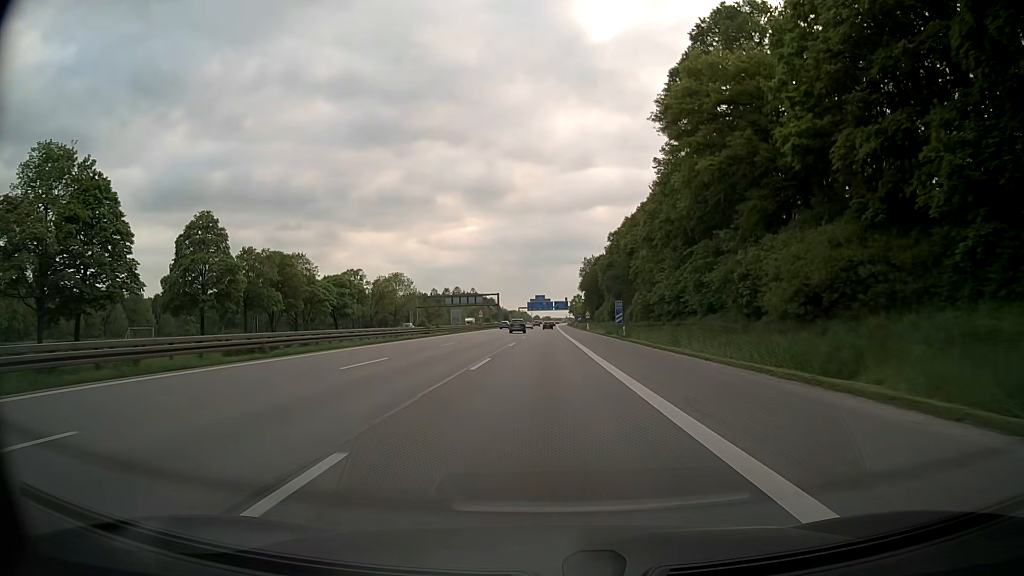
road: motorway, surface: asphalt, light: Day
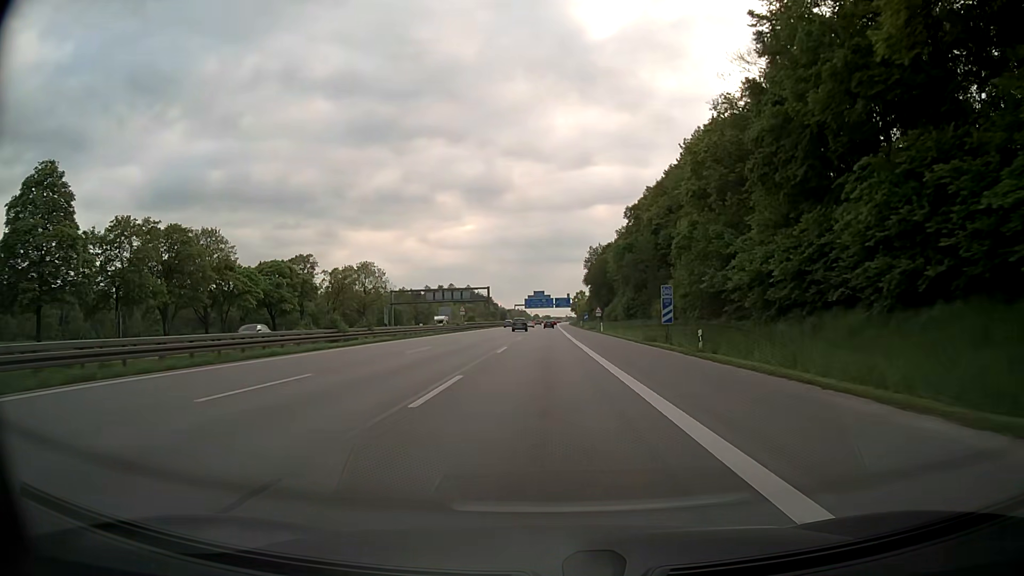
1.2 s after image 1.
(+0.1, +26.7) m; 0°
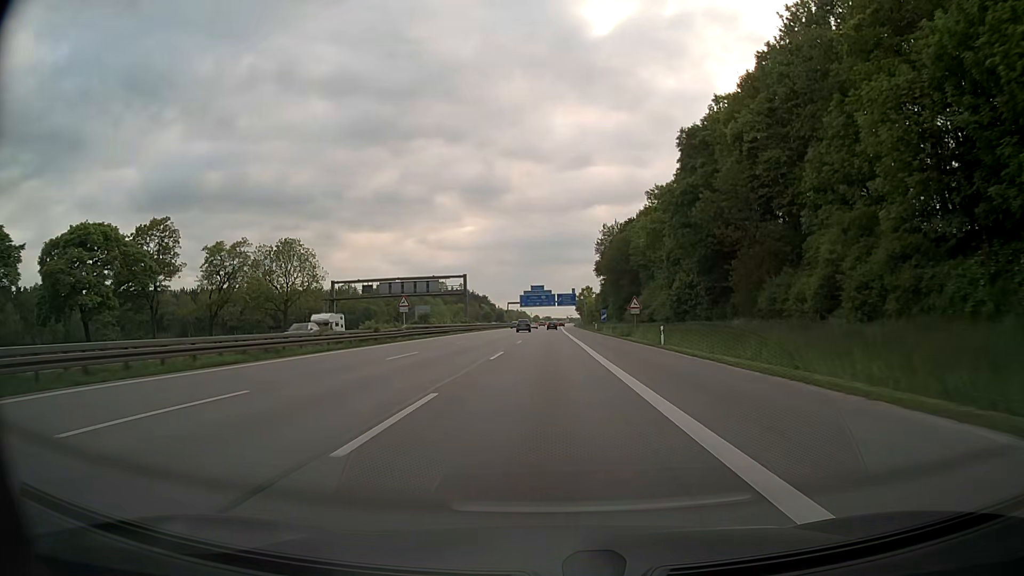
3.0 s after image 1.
(+0.1, +40.2) m; 0°
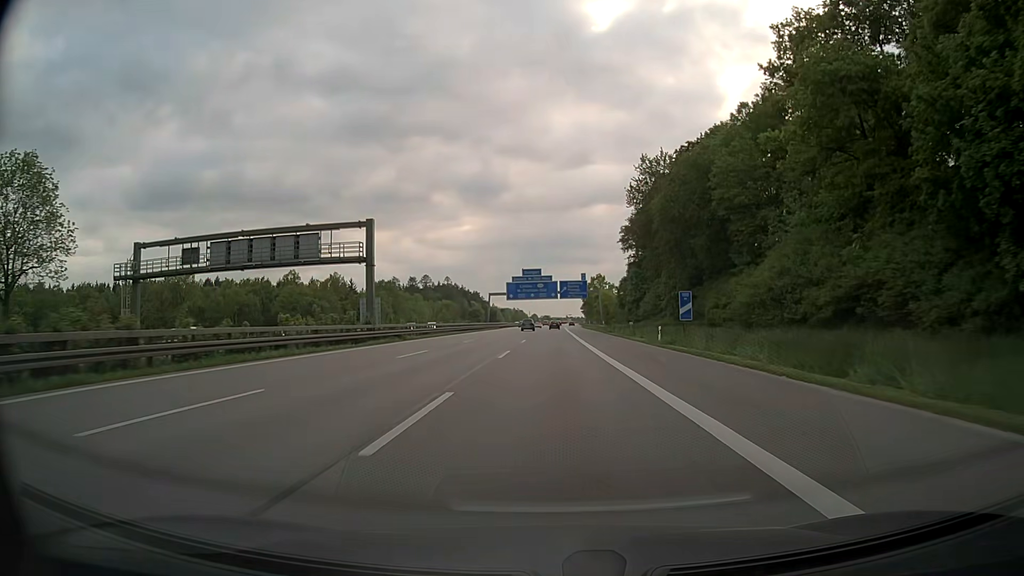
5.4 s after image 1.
(+0.1, +53.6) m; 0°
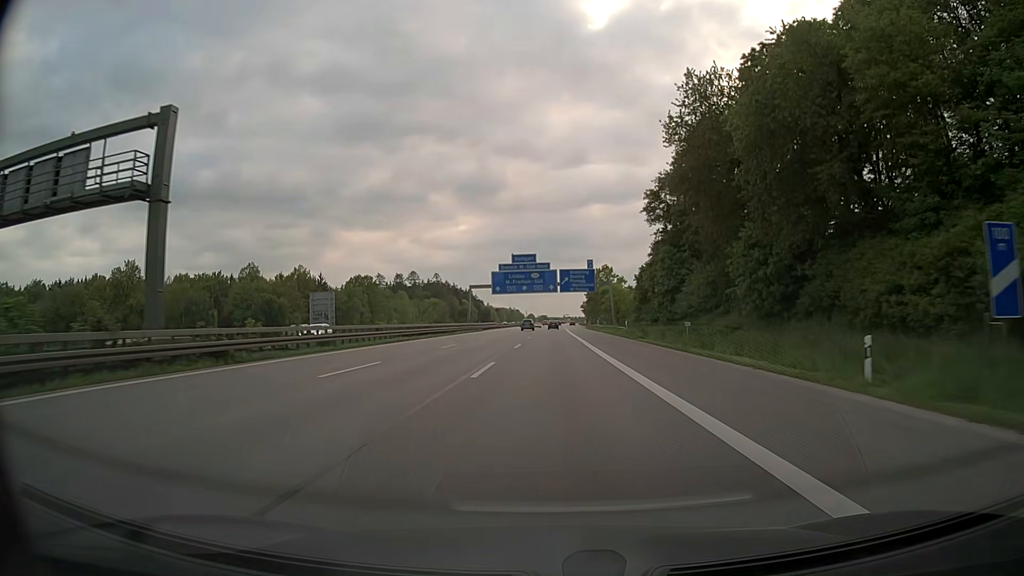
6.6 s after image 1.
(0.0, +26.8) m; 0°
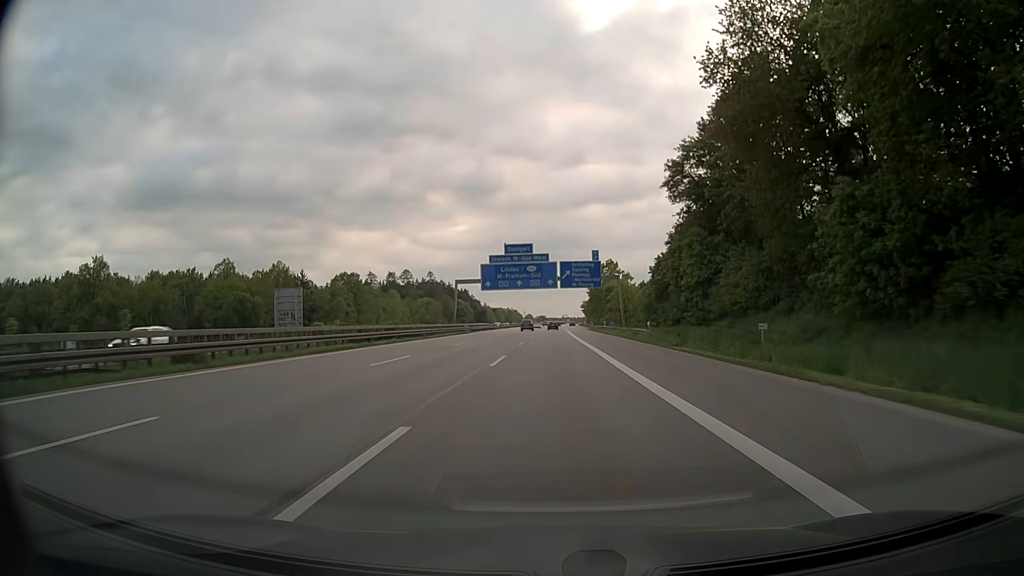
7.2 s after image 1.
(0.0, +13.4) m; 0°
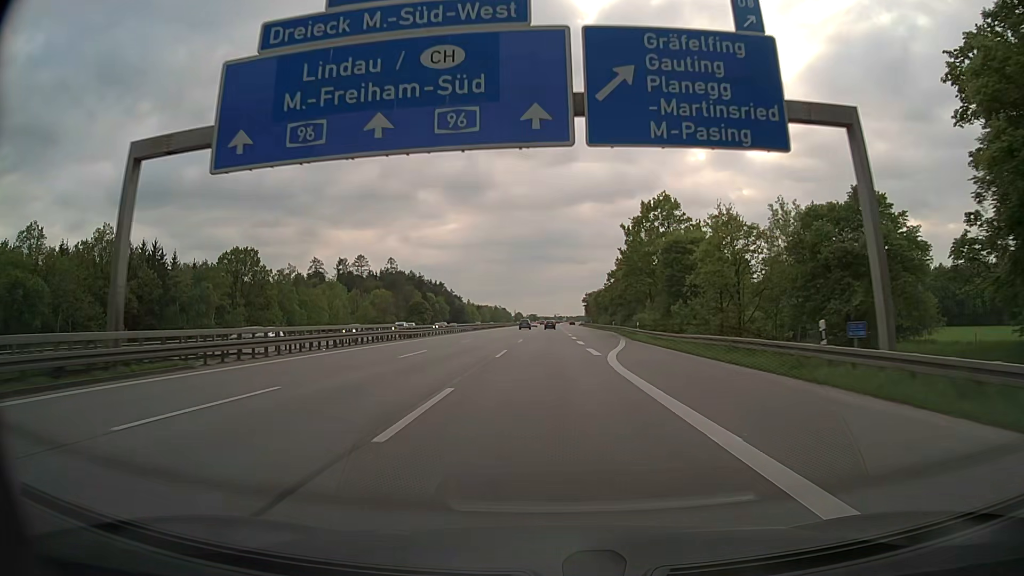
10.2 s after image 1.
(+0.4, +67.1) m; +1°
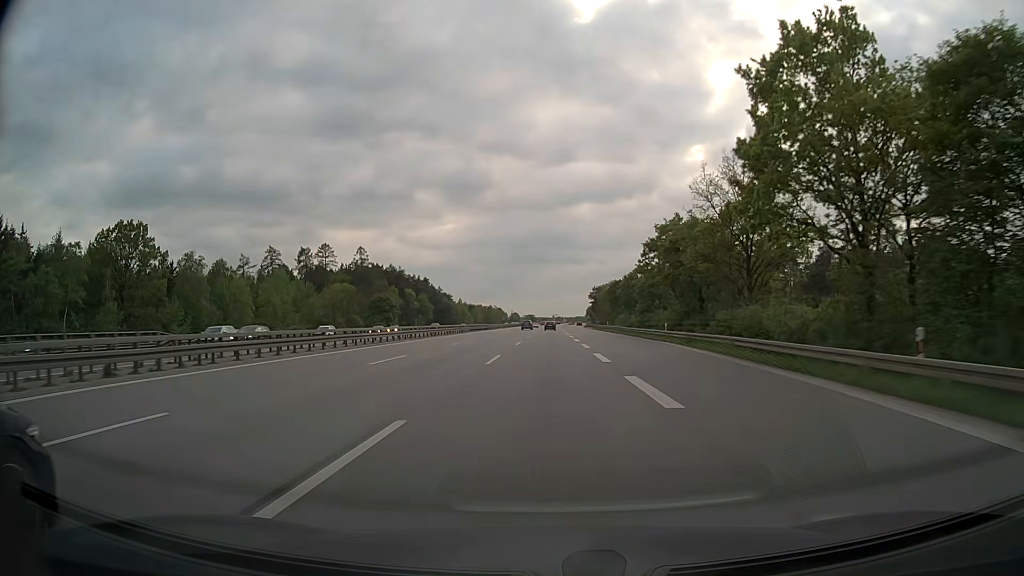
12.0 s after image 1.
(+0.1, +40.3) m; 0°
(0, +10) (0, +20) (0, +30) (0, +40) (0, +50) (0, +60) (0, +70) (0, +80) (0, +90) (+1, +100) m
